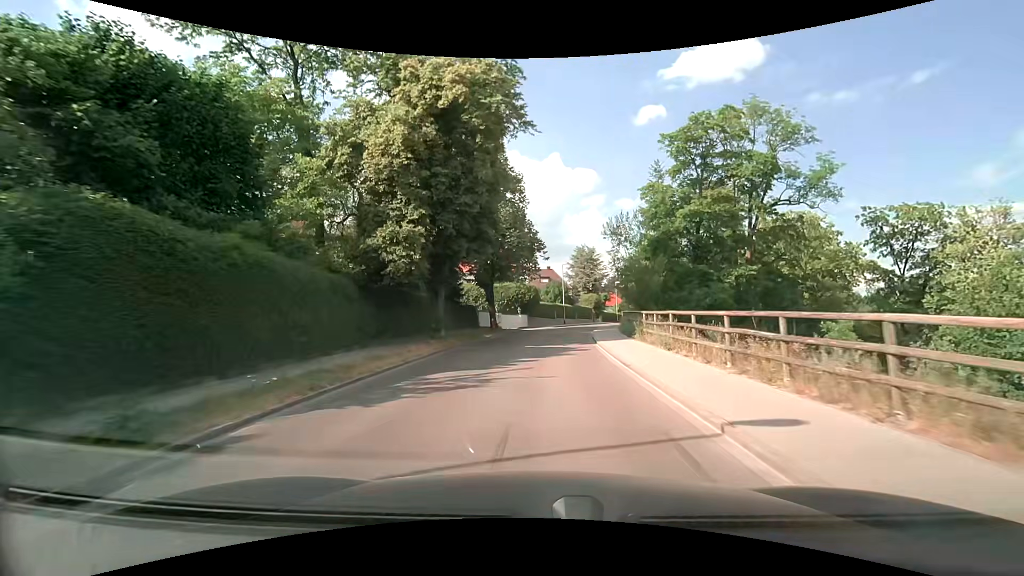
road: residential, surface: asphalt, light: Day
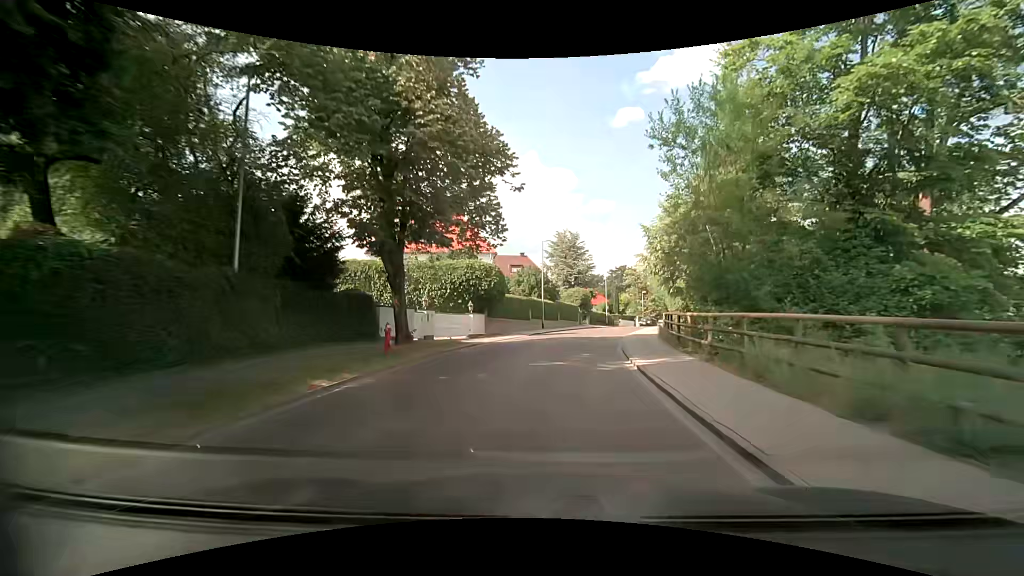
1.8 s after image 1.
(+0.3, +20.2) m; +4°
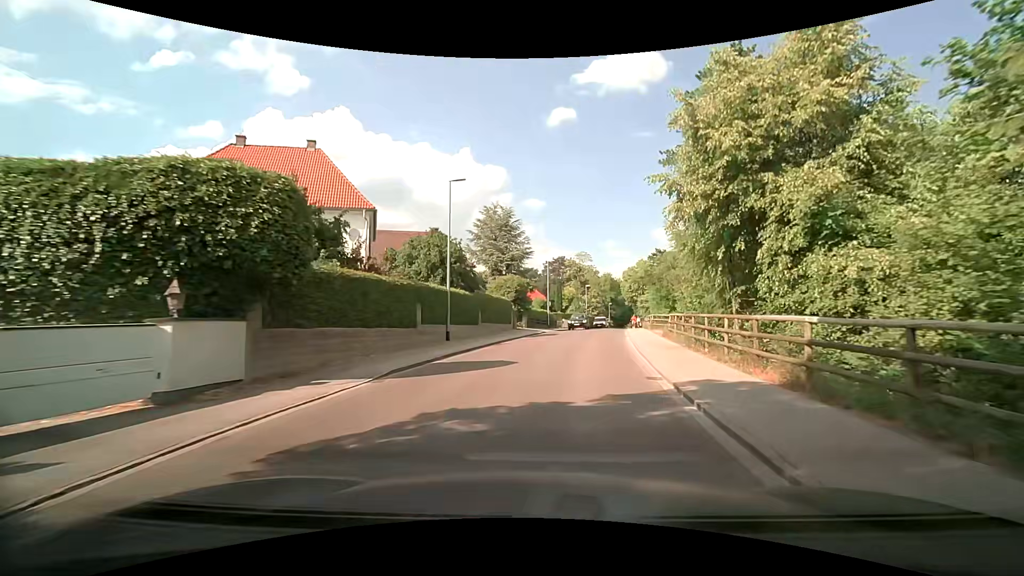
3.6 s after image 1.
(+0.8, +19.8) m; +6°
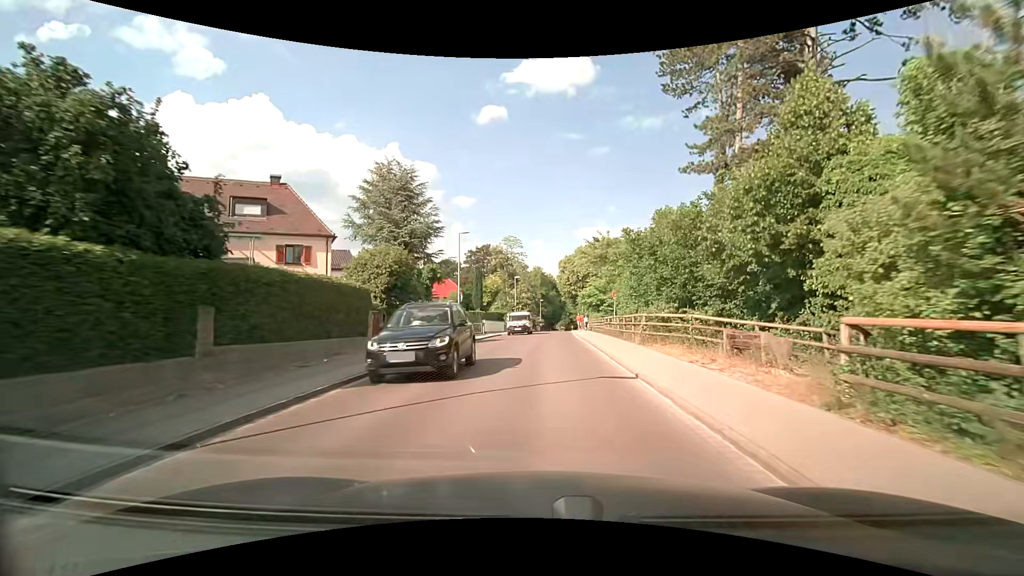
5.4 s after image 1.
(+1.5, +19.1) m; +8°
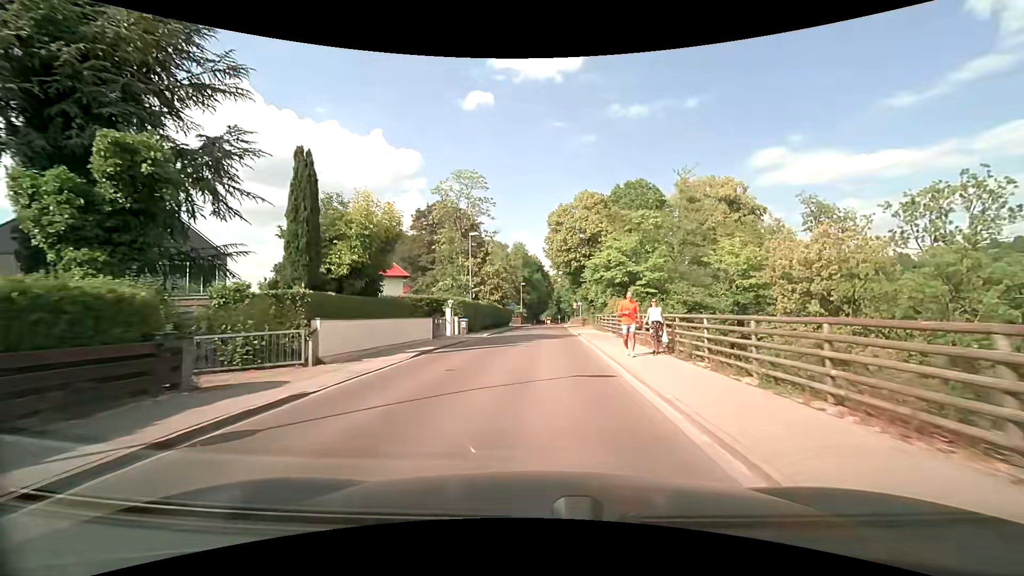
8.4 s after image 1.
(+1.1, +32.9) m; +2°
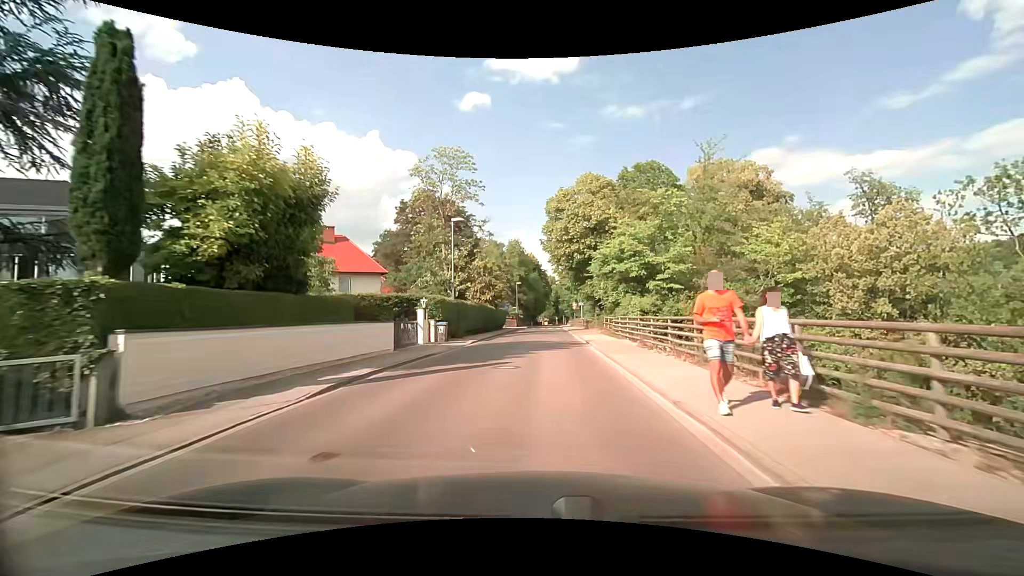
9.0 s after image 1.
(0.0, +6.8) m; +1°
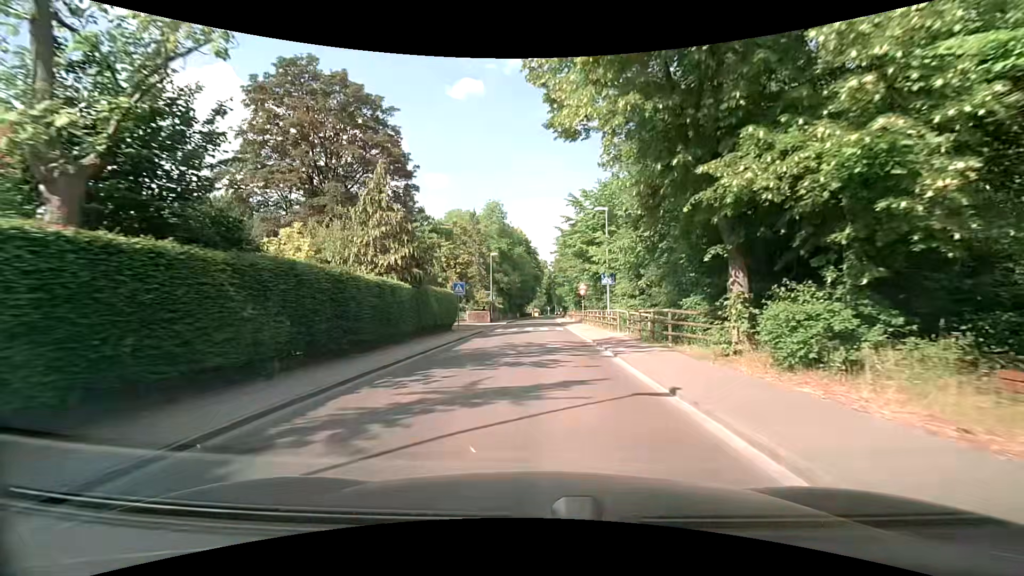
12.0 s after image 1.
(+0.4, +31.7) m; +1°
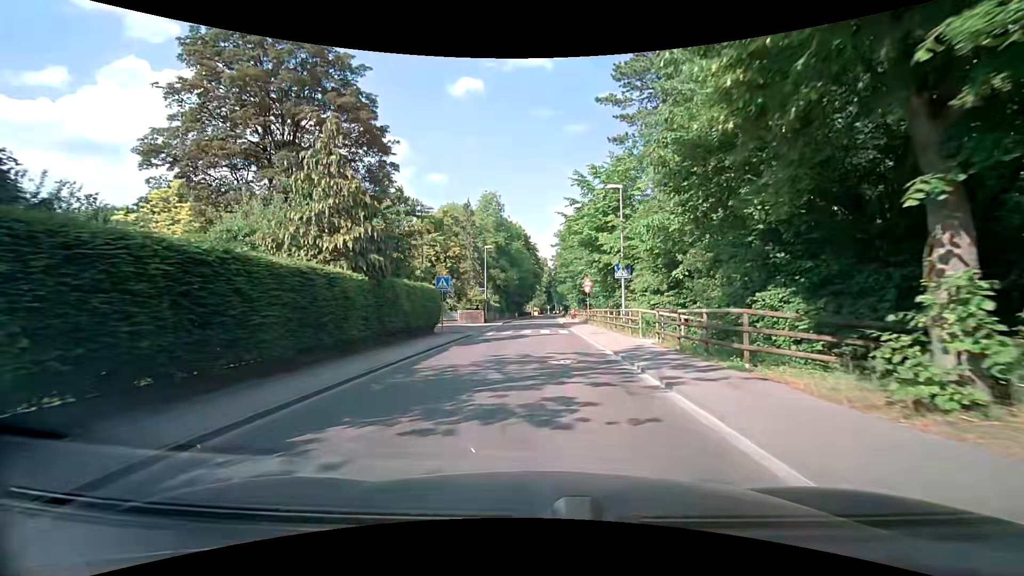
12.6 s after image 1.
(0.0, +5.6) m; 0°
(0, +10) (0, +20) (0, +30) (0, +40) (+1, +50) (+1, +60) (+1, +70) (+1, +80) (+2, +90) (+2, +100) m
